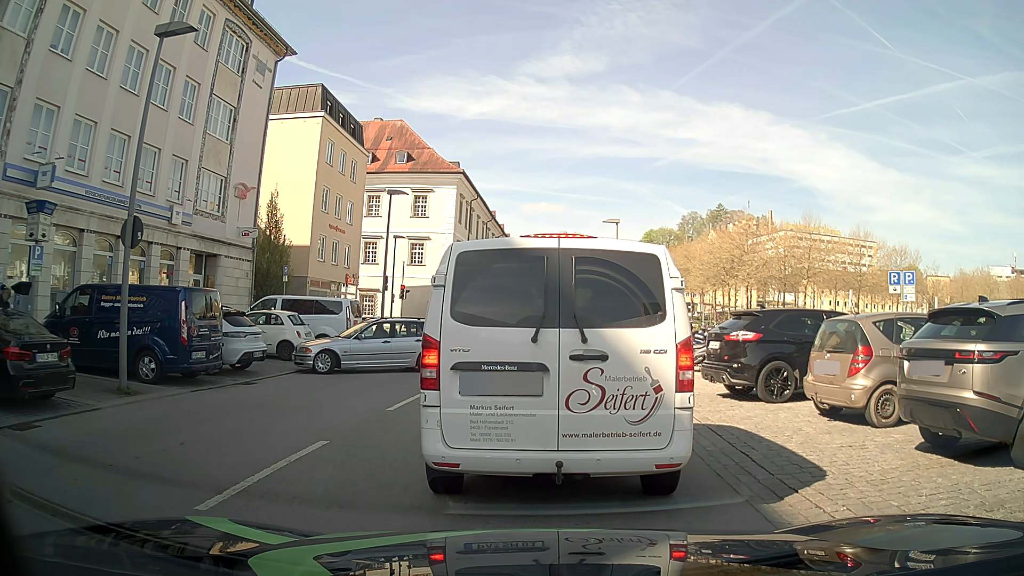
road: tertiary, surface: asphalt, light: Day
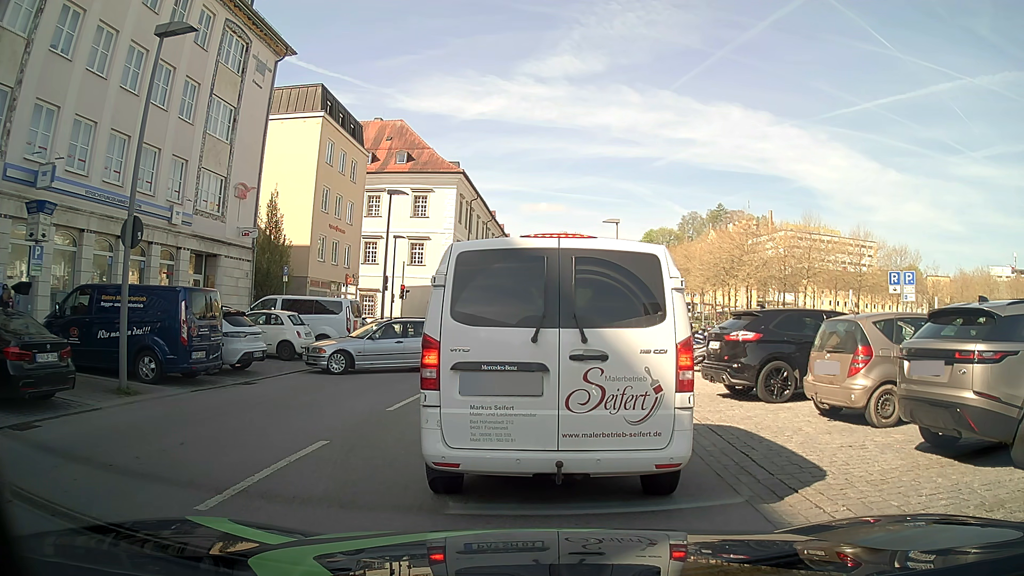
(0.0, 0.0) m; 0°
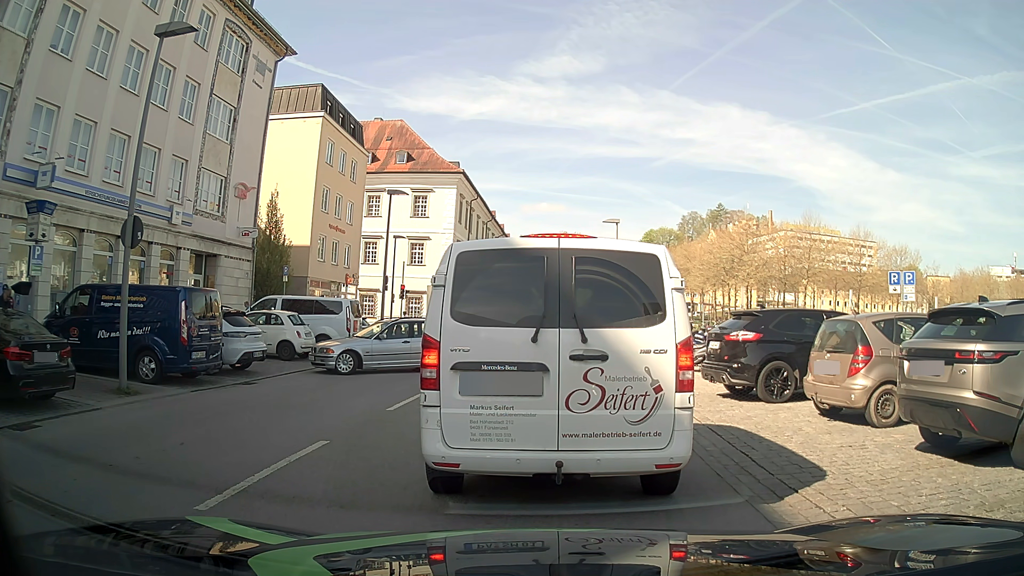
(0.0, 0.0) m; 0°
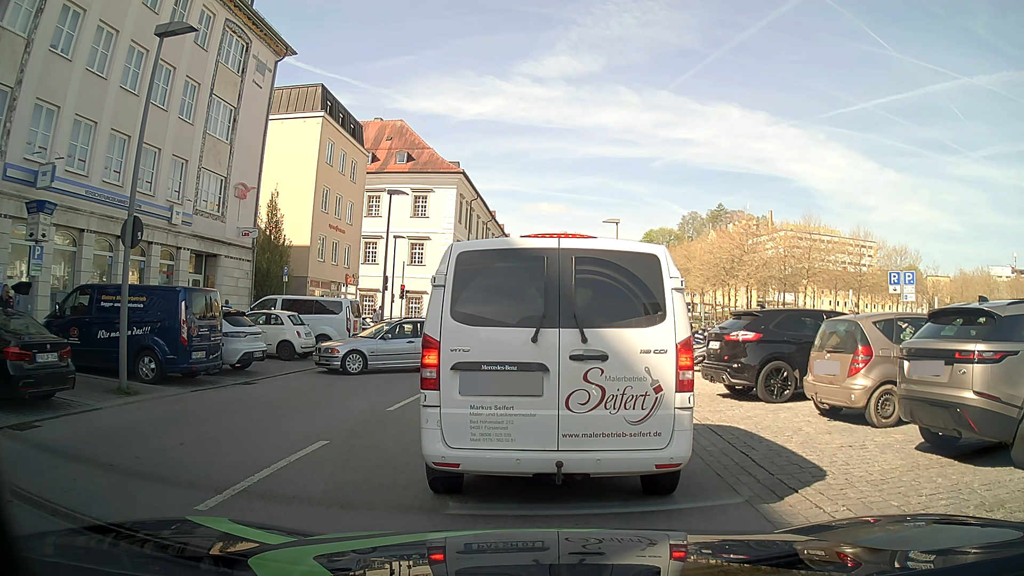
(0.0, 0.0) m; 0°
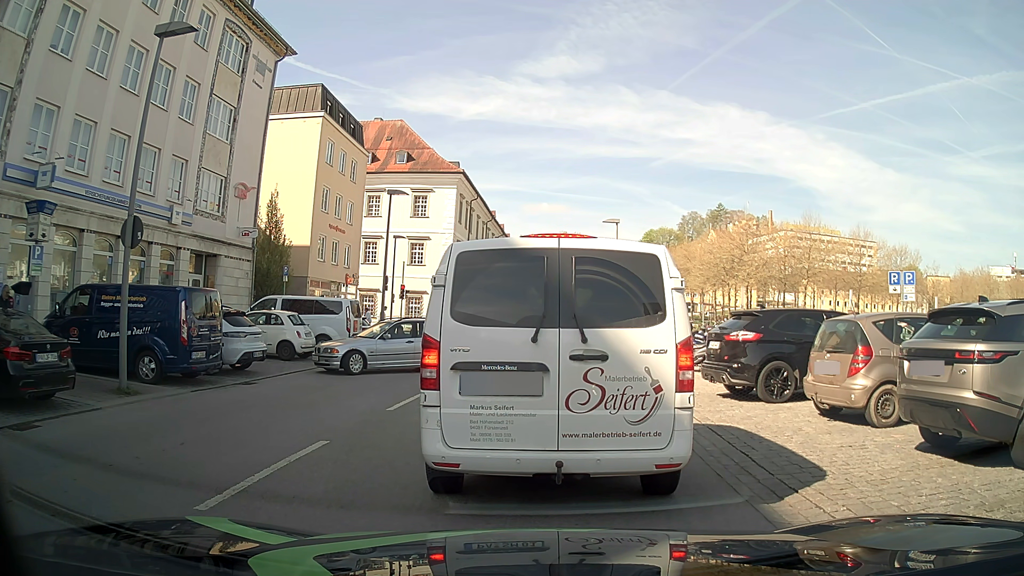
(0.0, 0.0) m; 0°
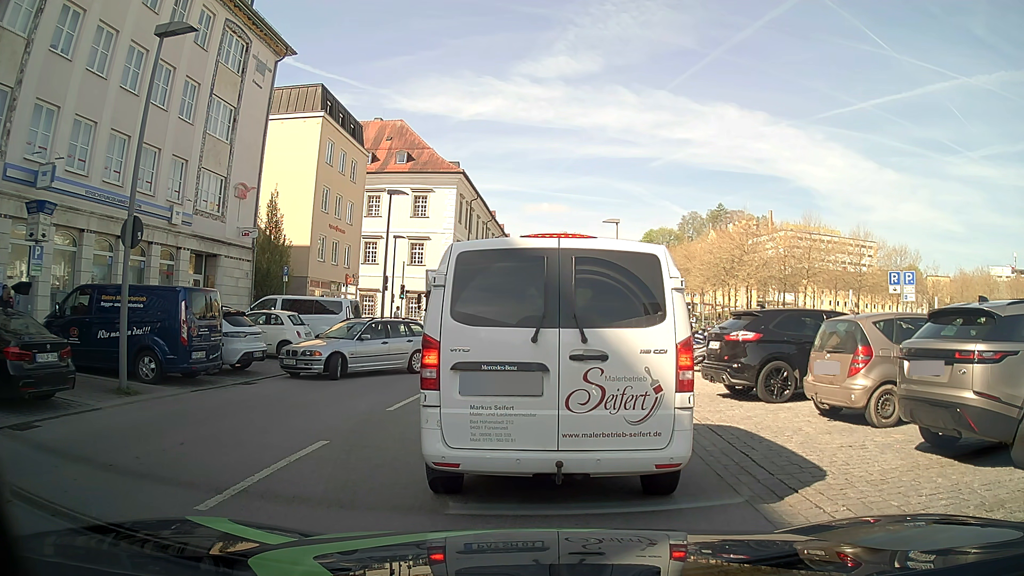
(0.0, 0.0) m; 0°
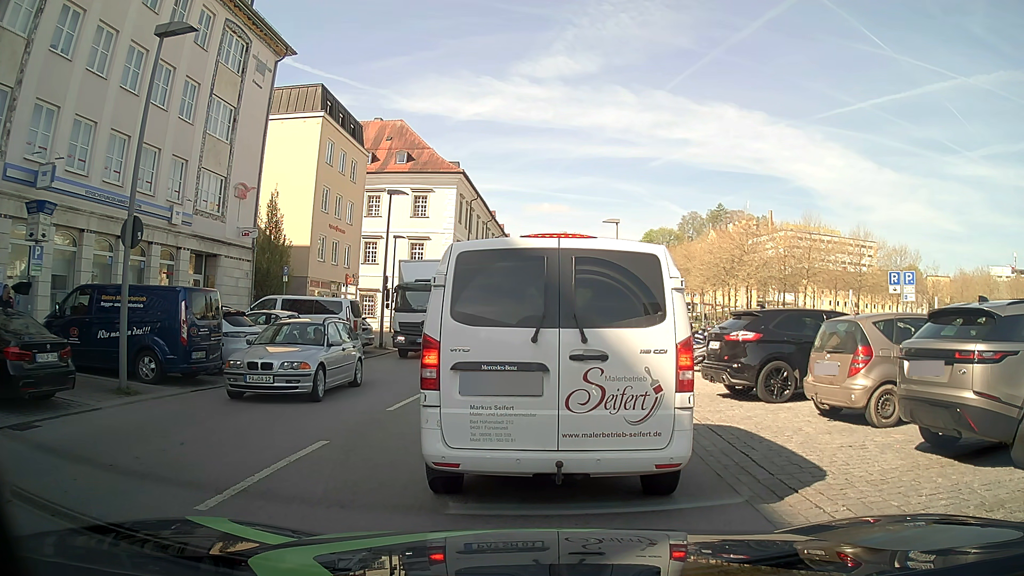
(0.0, 0.0) m; 0°
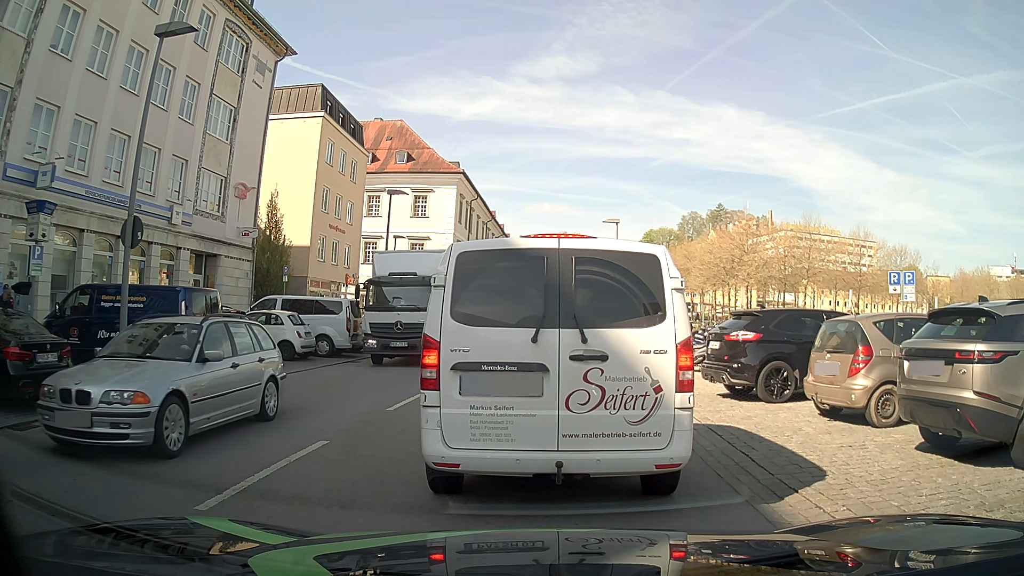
(0.0, 0.0) m; 0°
(0, +10) (0, +20) (0, +30) (+1, +40) (+2, +50) (+3, +60) (+4, +70) (+5, +80) (+5, +90) (+5, +100) m
